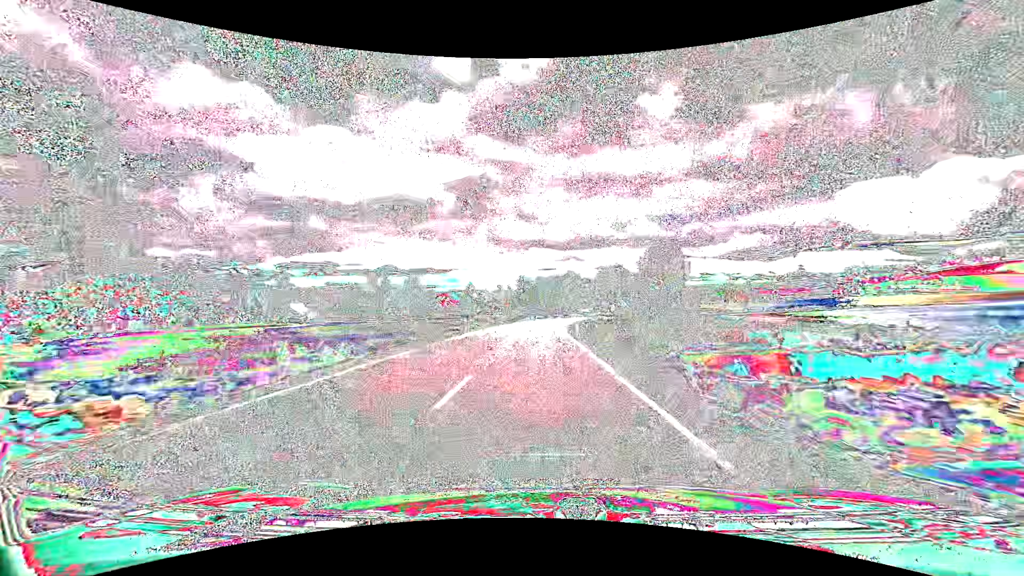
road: secondary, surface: asphalt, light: Day
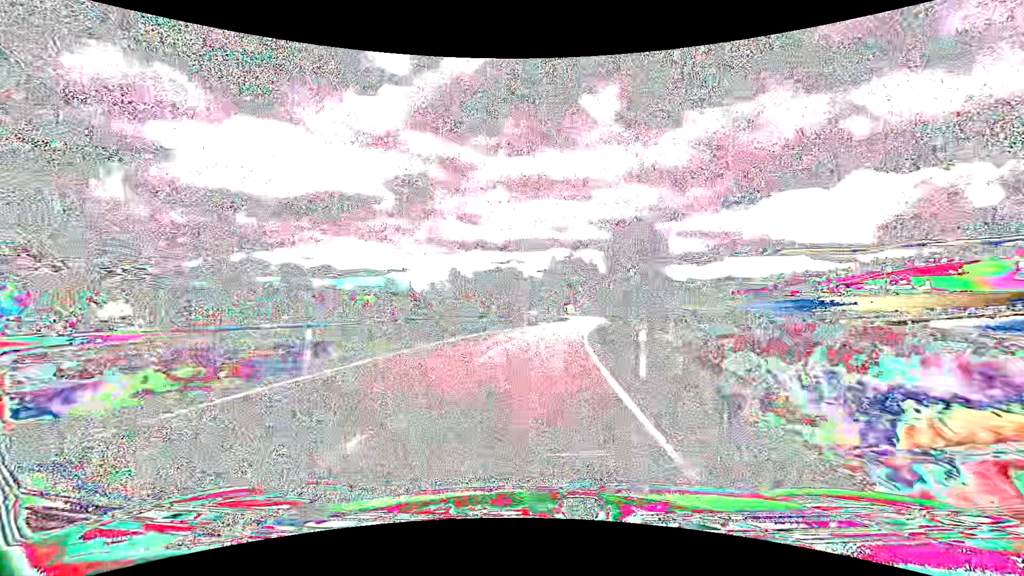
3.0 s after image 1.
(+2.7, +63.0) m; +7°
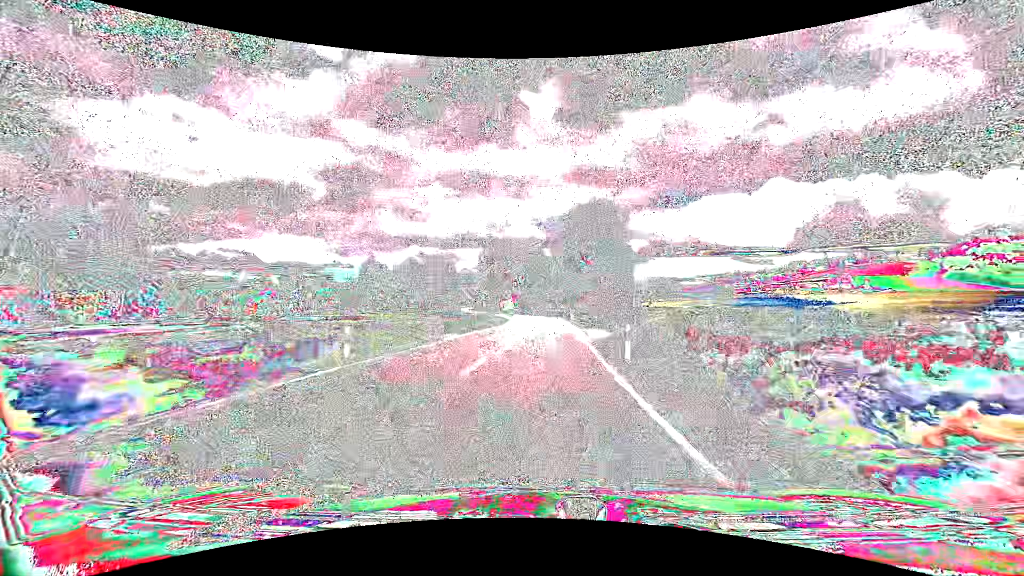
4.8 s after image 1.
(+2.2, +37.4) m; +7°
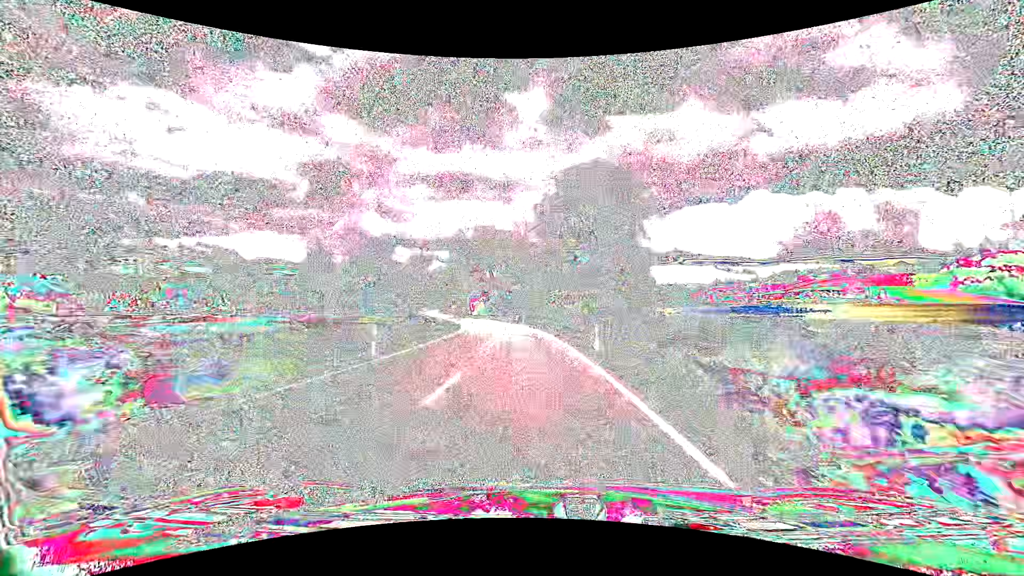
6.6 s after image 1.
(+1.1, +37.3) m; +2°
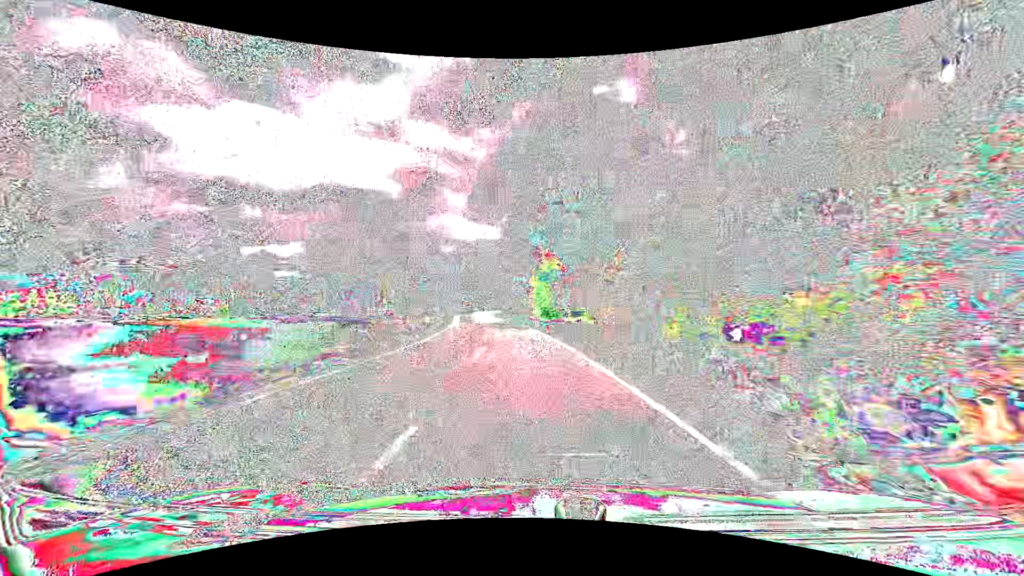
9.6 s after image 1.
(-4.7, +63.1) m; -10°
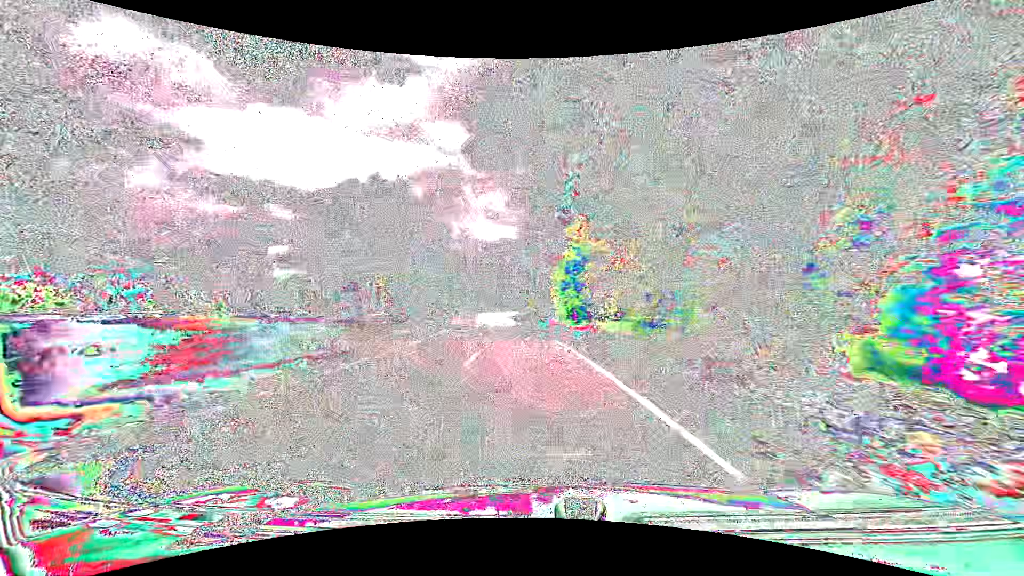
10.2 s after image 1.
(-0.3, +13.1) m; -2°
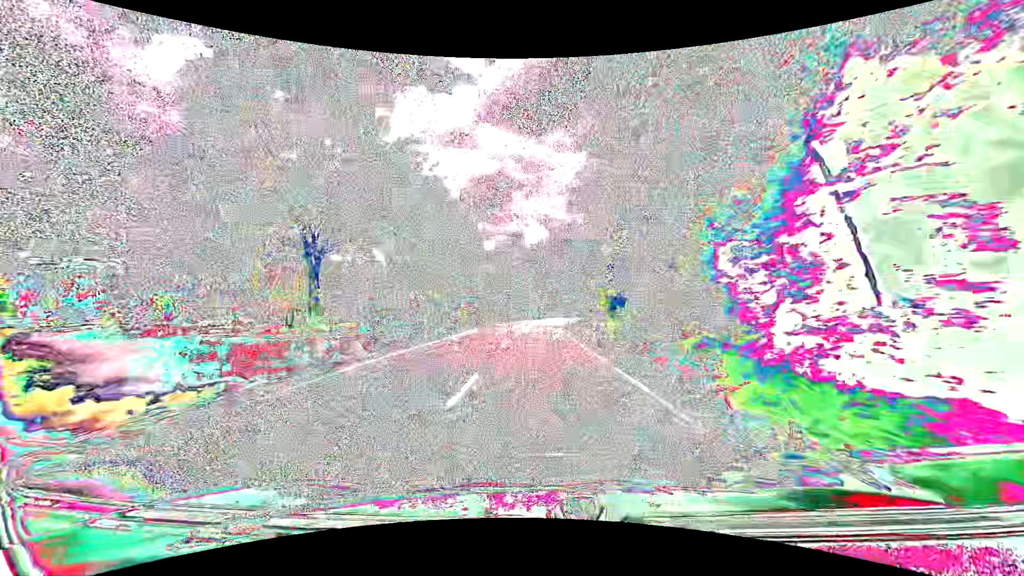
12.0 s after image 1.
(-2.5, +40.1) m; -6°
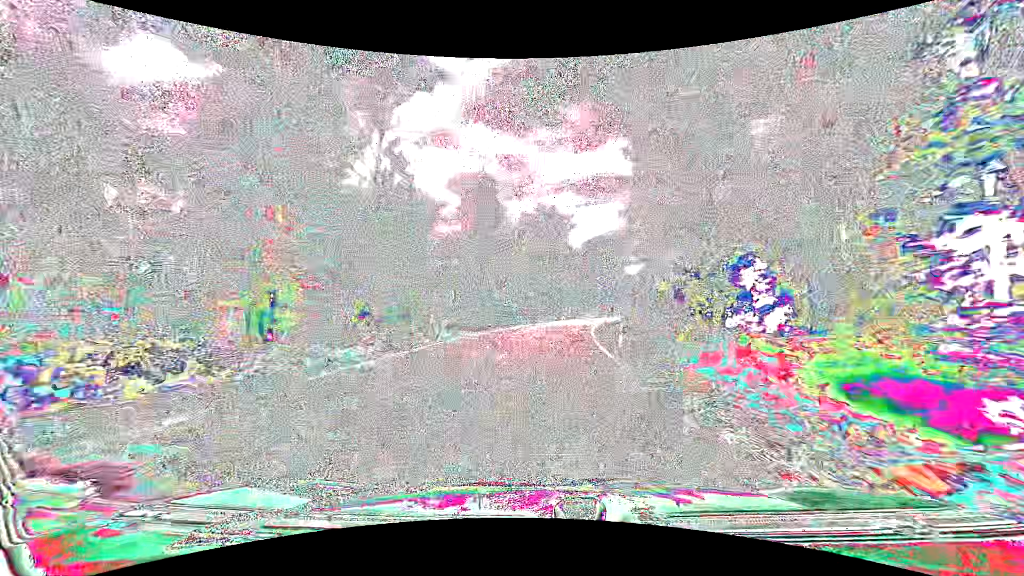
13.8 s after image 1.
(+0.1, +40.0) m; +1°
(0, +10) (+1, +20) (+2, +30) (+3, +40) (+5, +50) (+7, +60) (+9, +69) (+11, +79) (+14, +89) (+16, +98) m
